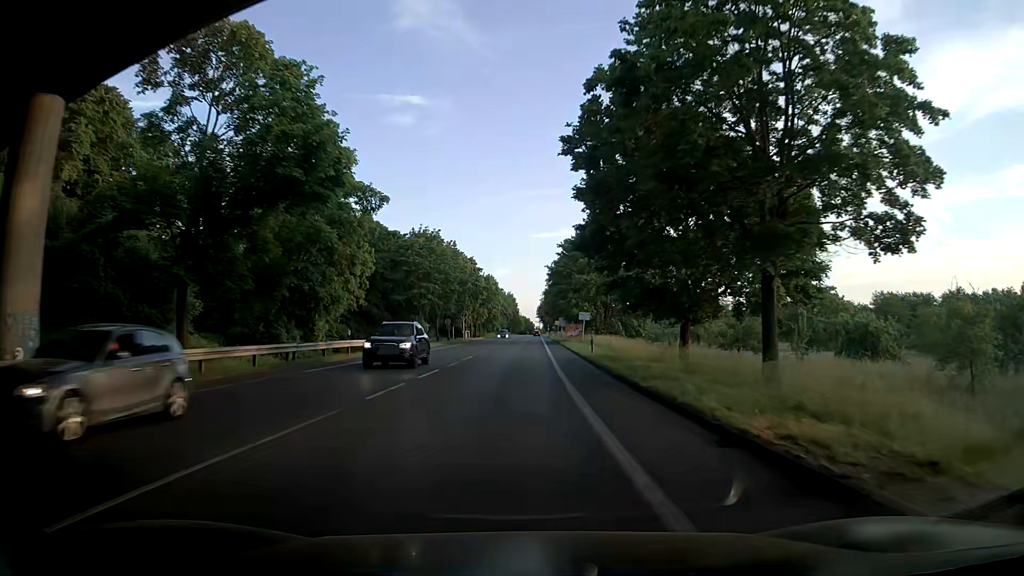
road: secondary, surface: asphalt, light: Day
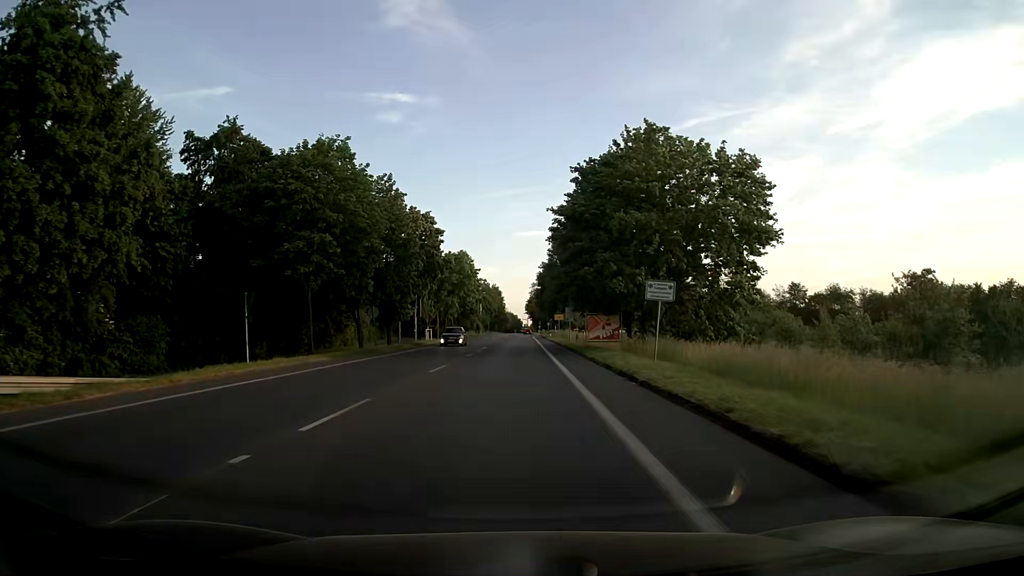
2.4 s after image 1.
(+0.1, +34.7) m; 0°
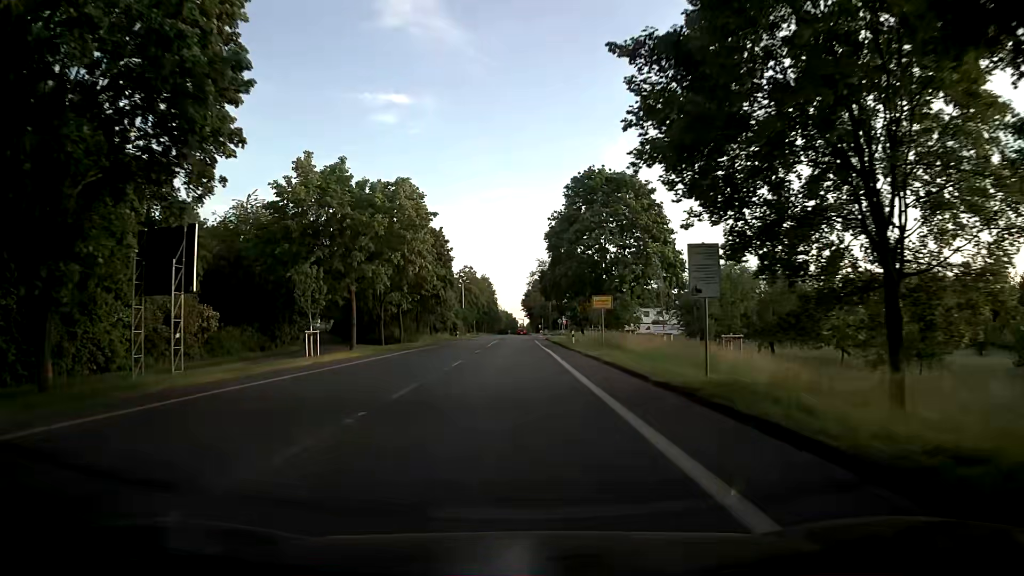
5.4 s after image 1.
(+0.2, +44.1) m; 0°
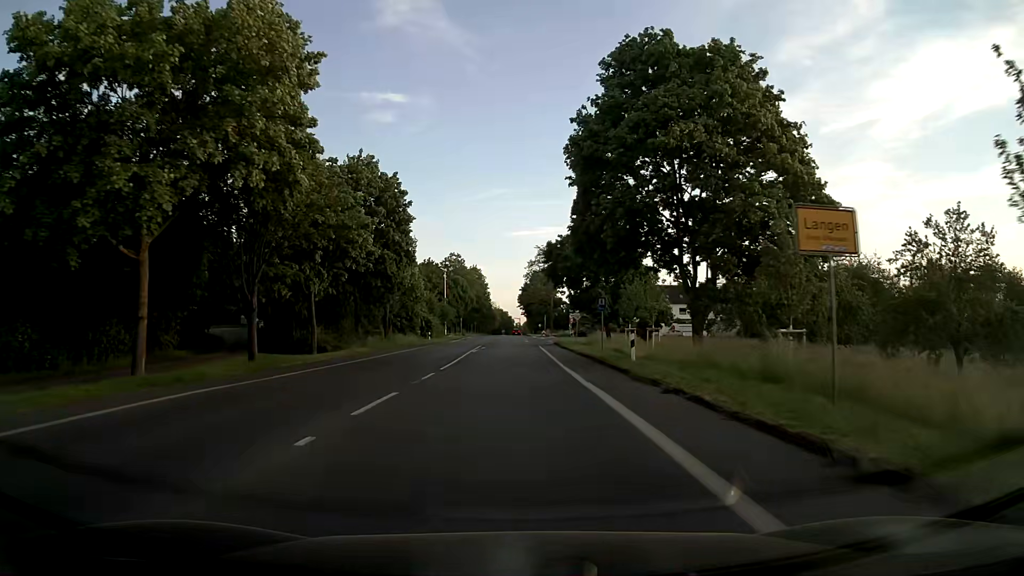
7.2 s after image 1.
(+0.1, +26.8) m; 0°
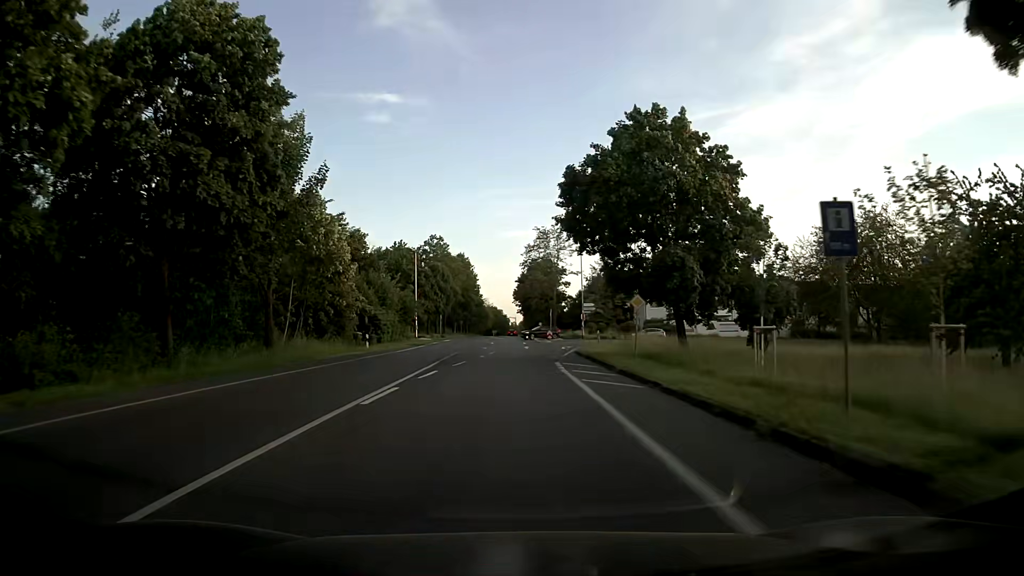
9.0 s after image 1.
(+0.1, +26.9) m; 0°
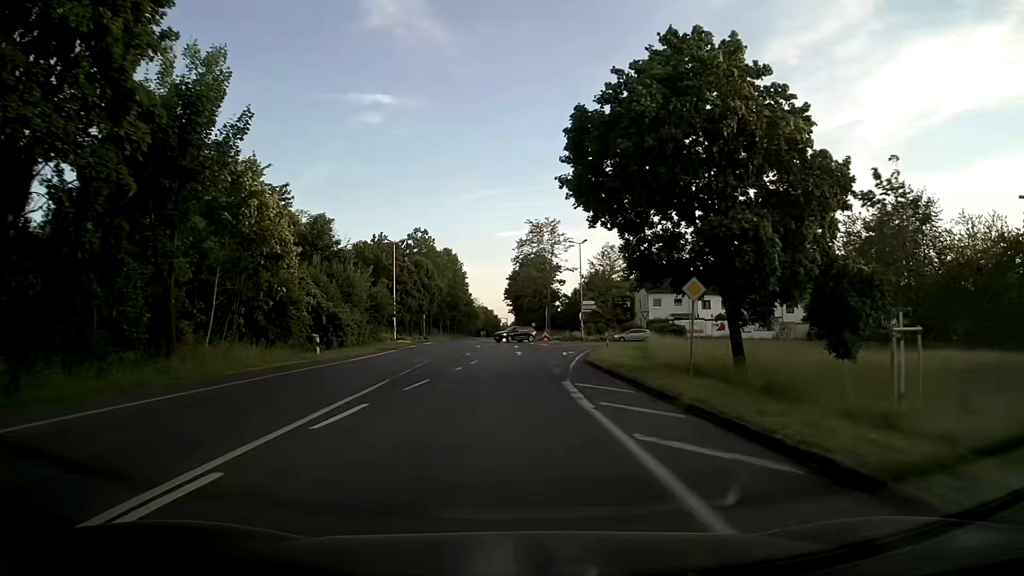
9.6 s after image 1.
(+0.1, +8.8) m; +1°
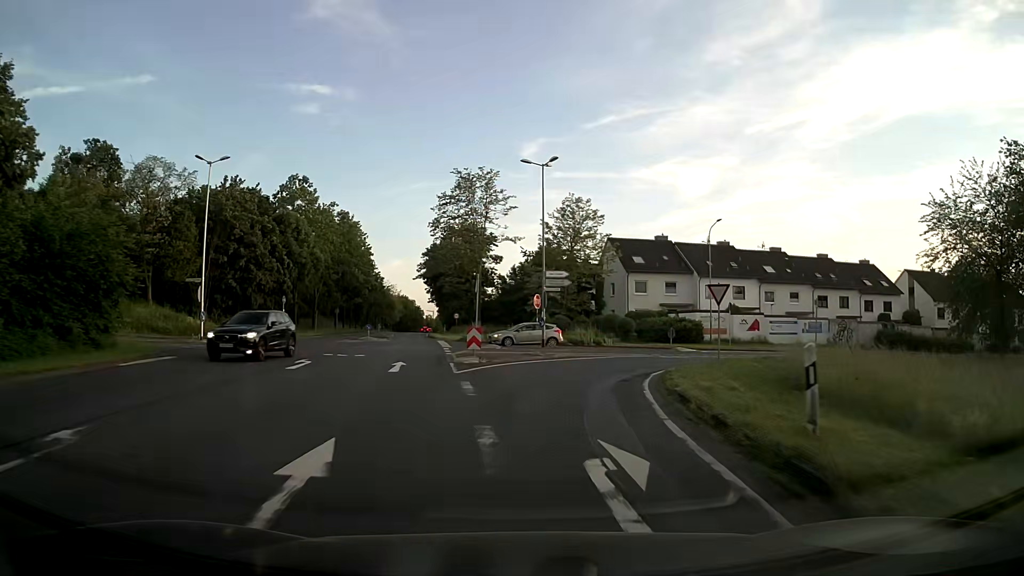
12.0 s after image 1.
(+0.9, +32.5) m; +5°
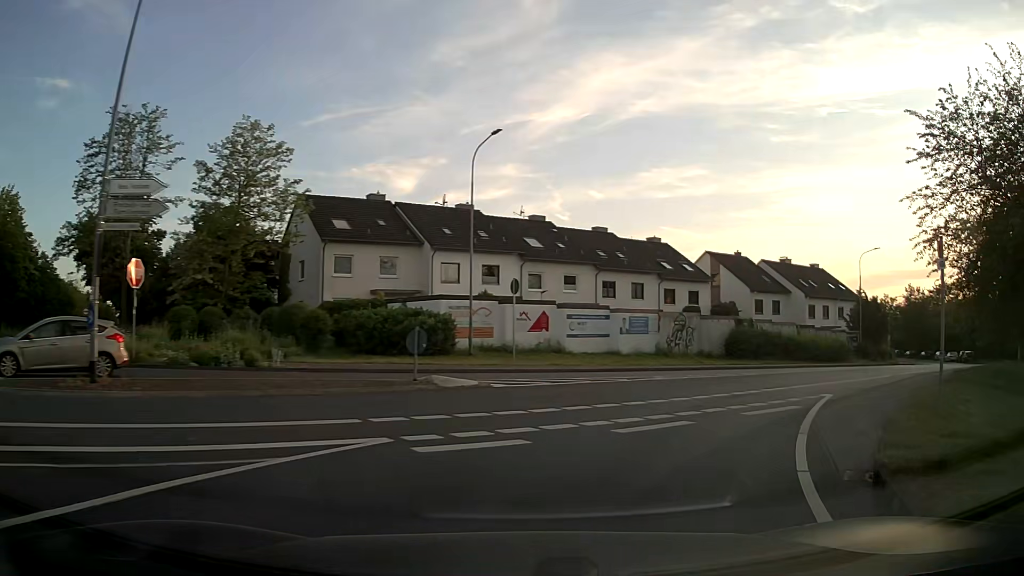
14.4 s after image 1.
(+3.4, +22.8) m; +24°
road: tertiary_link
(+2, +10) (+7, +18) (+14, +25) (+22, +32) (+30, +38) (+37, +45) (+43, +53) (+49, +61) (+54, +70) (+59, +78) m
